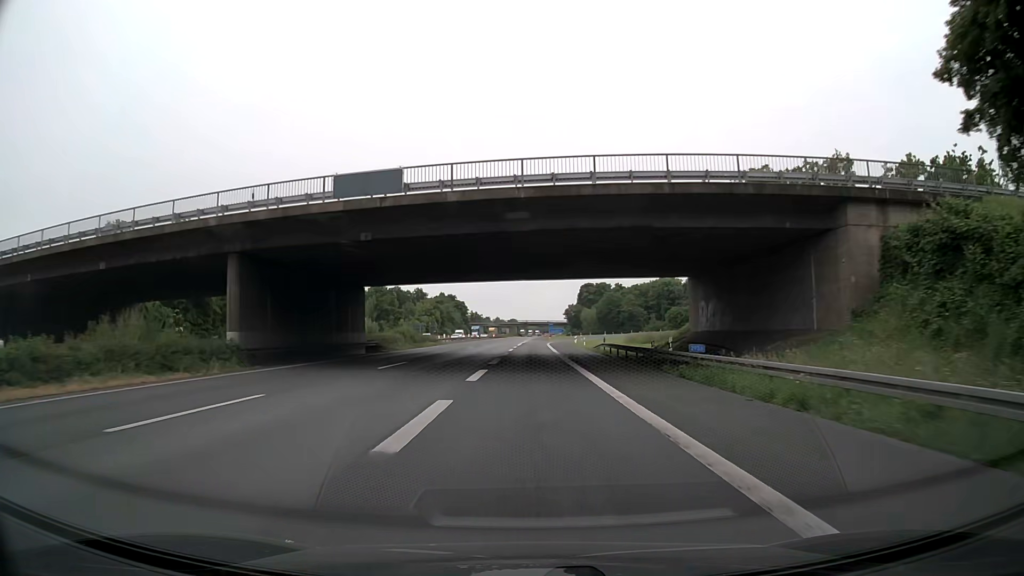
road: motorway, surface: asphalt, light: Day
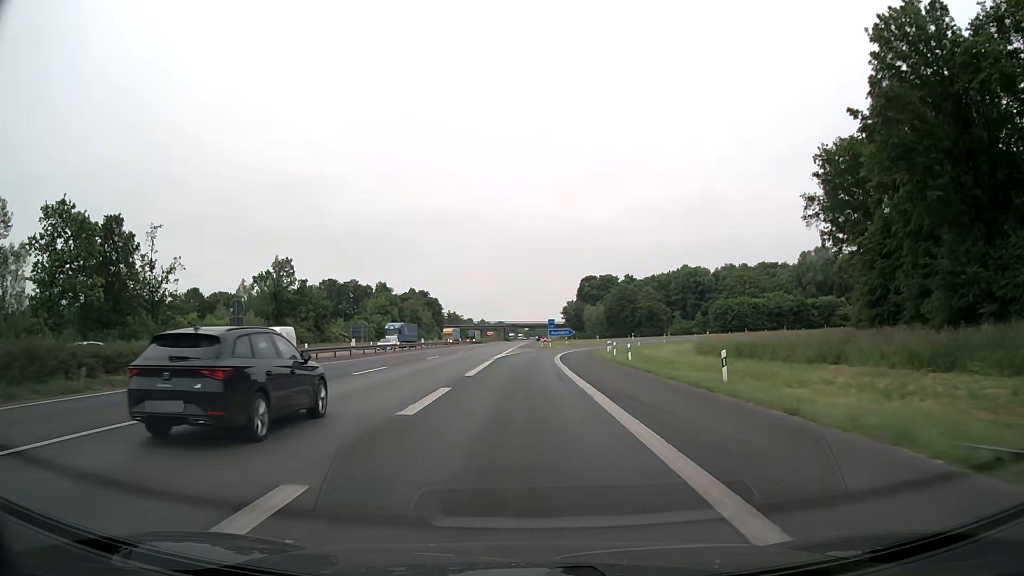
(+0.7, +55.6) m; +1°
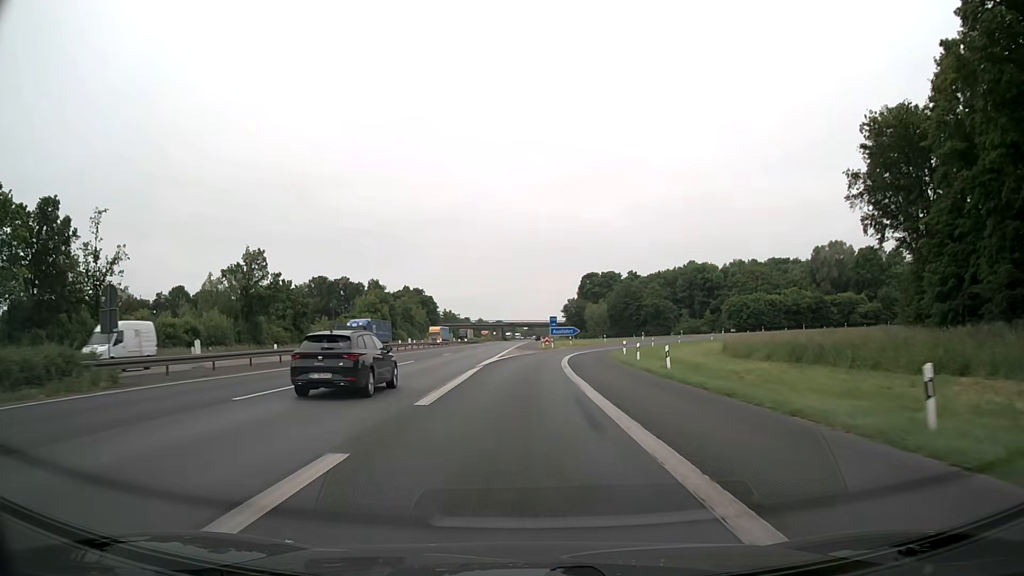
(0.0, +10.2) m; 0°
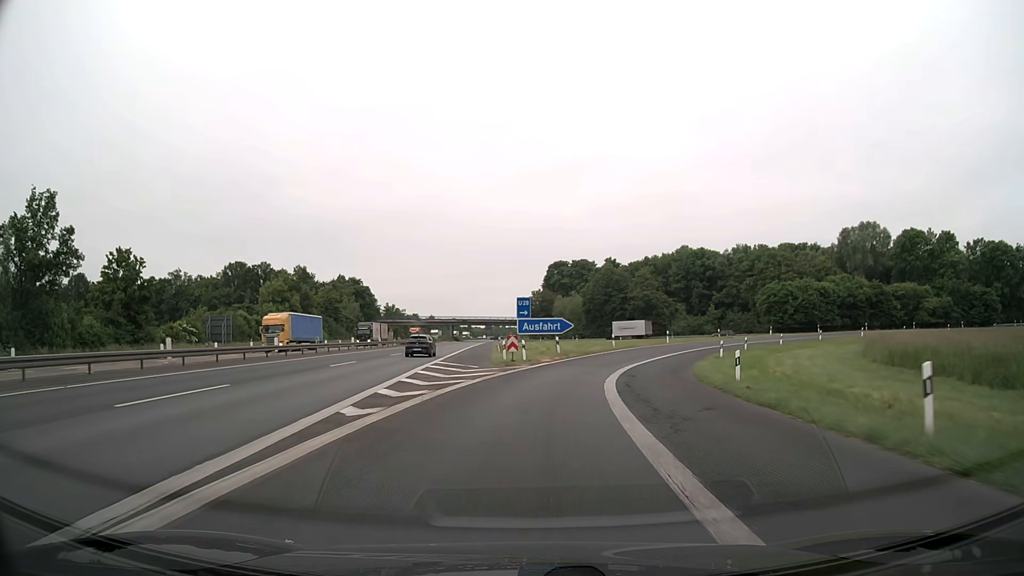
(+0.5, +37.9) m; +3°
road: motorway_link
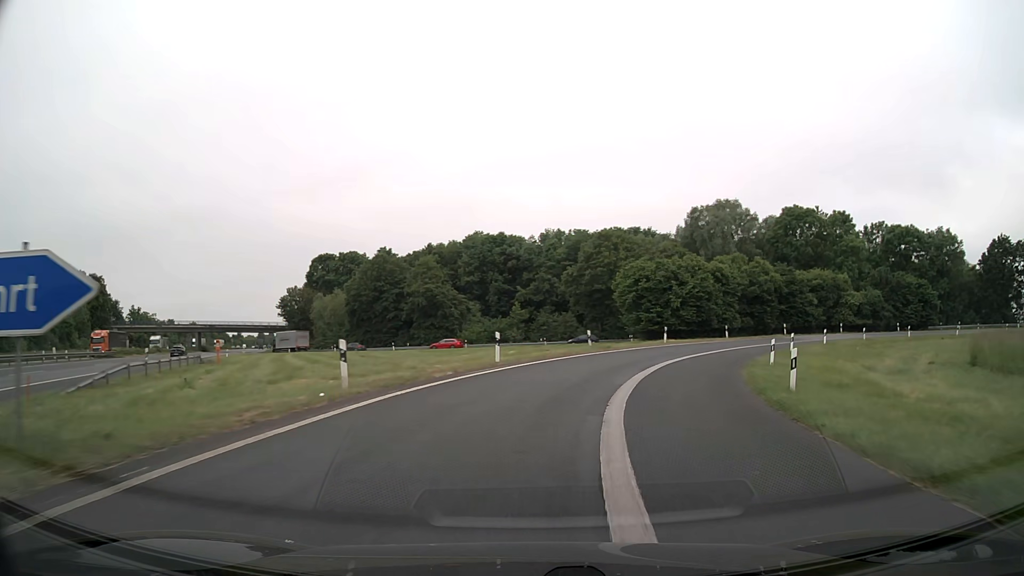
(+4.8, +34.5) m; +18°
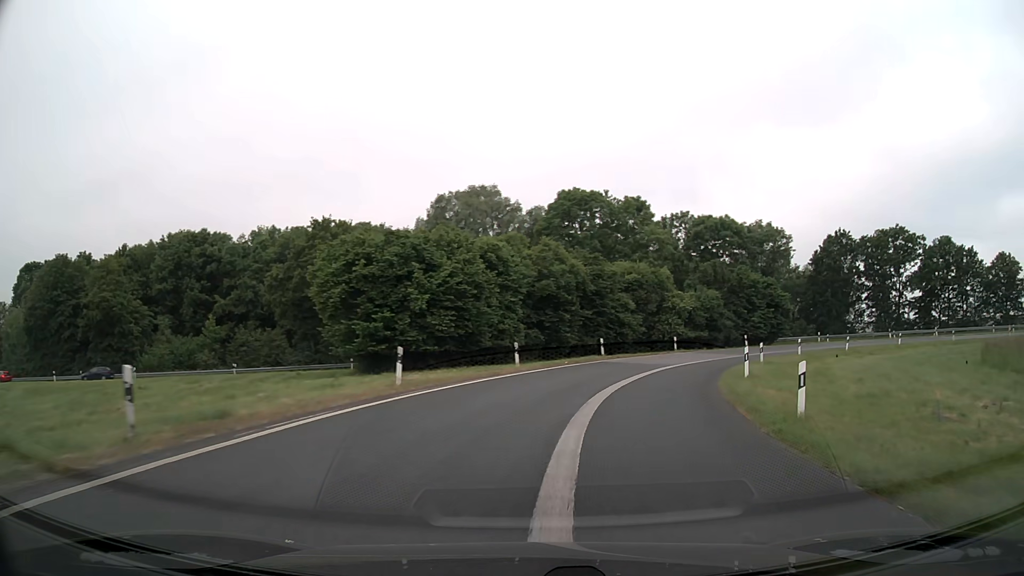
(+4.3, +24.0) m; +22°
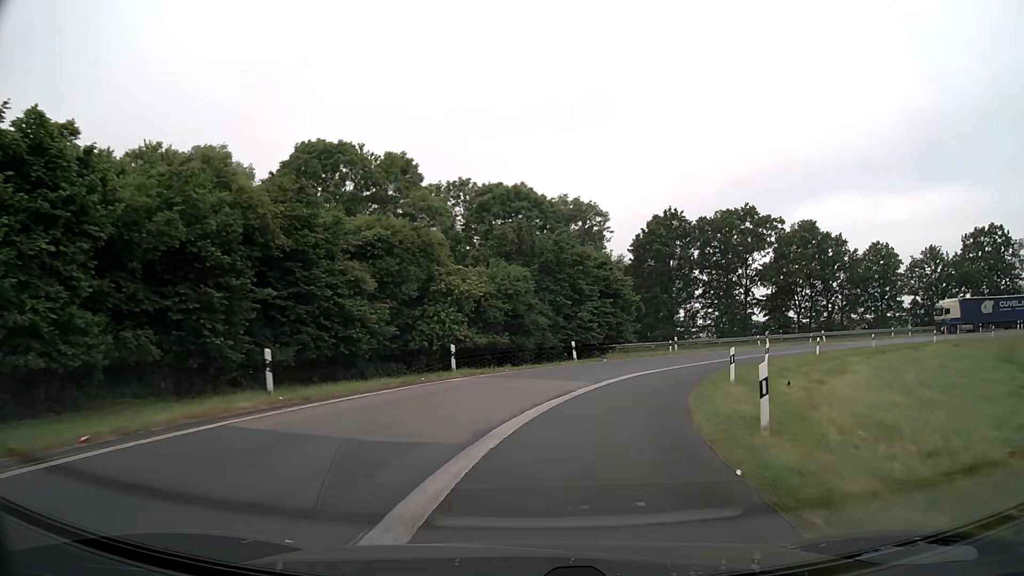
(+4.3, +22.4) m; +20°
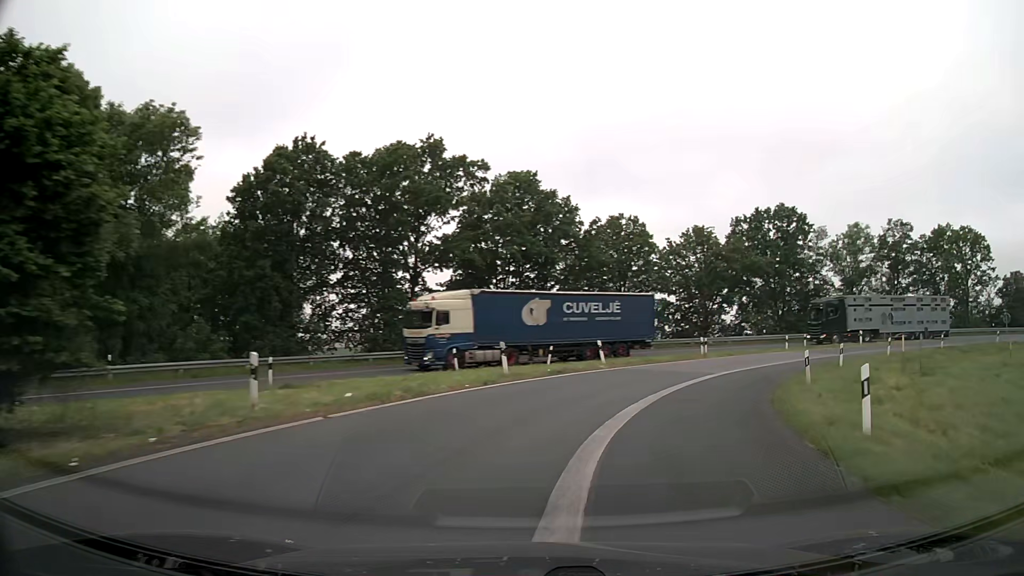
(+6.8, +30.4) m; +30°
(+1, +10) (+4, +19) (+9, +28) (+16, +36) (+24, +42) (+33, +46) (+42, +48) (+52, +48) (+62, +48) (+72, +47) m
